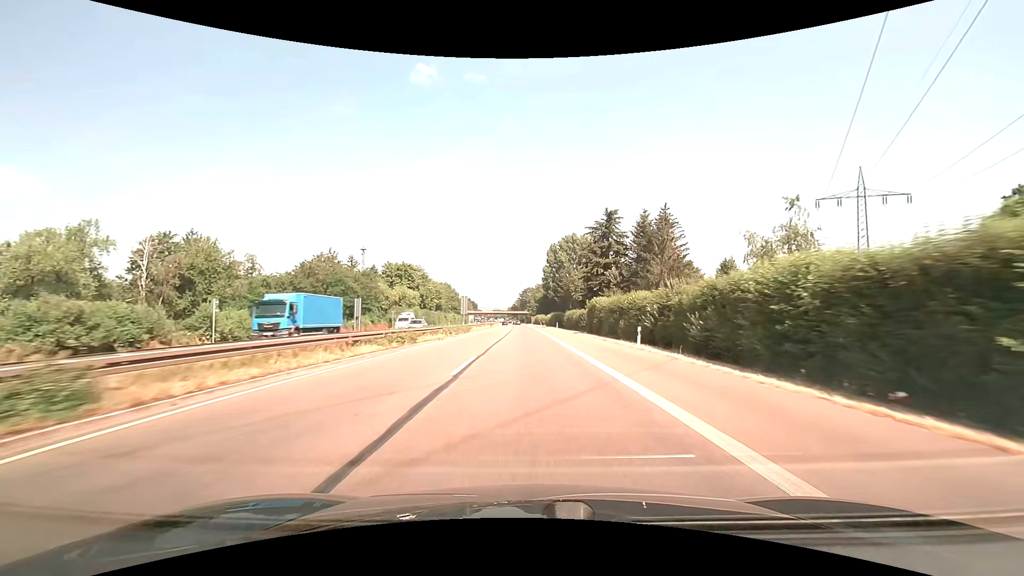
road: trunk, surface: asphalt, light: Day
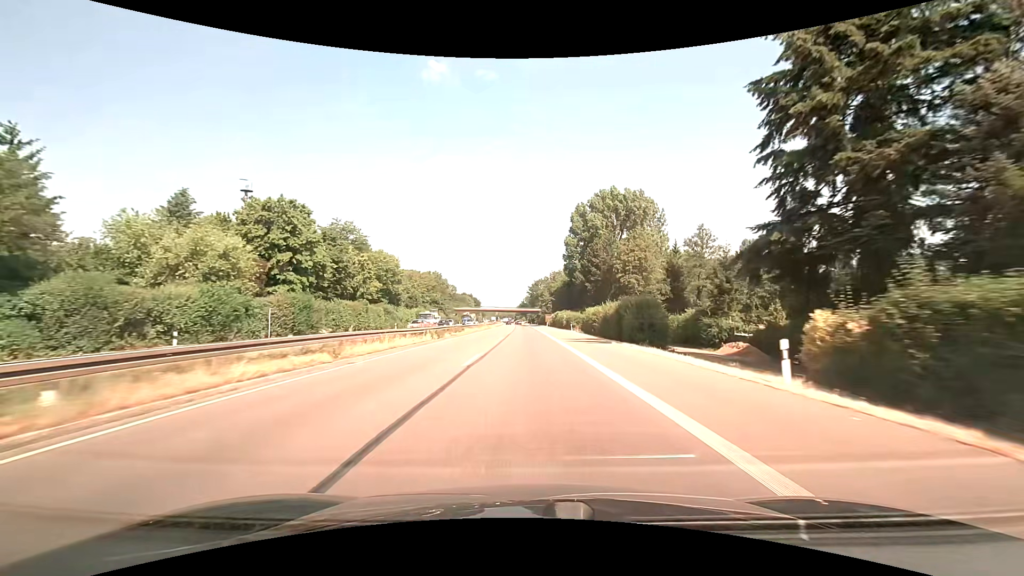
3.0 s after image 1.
(-0.8, +71.2) m; -1°
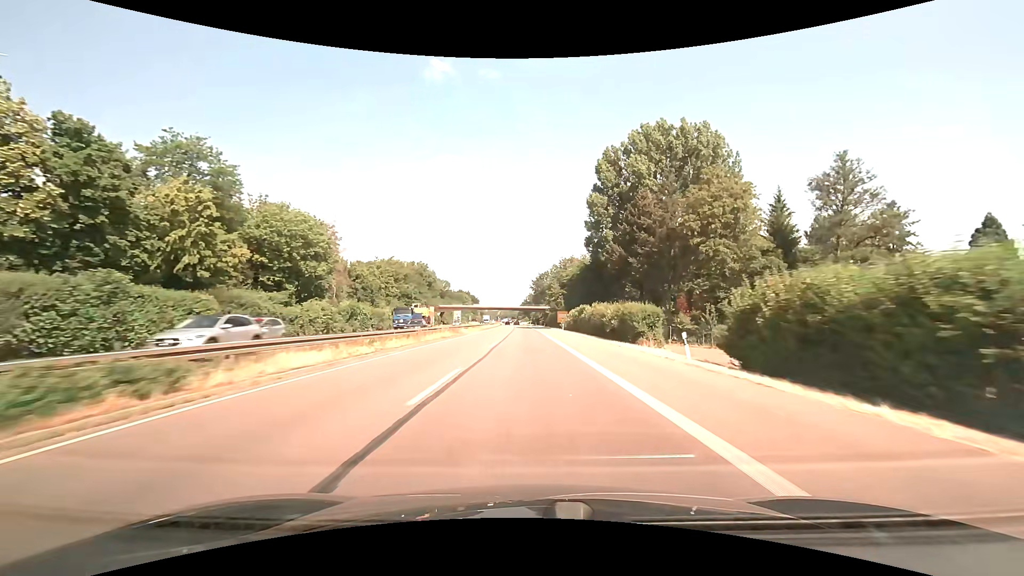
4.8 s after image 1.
(-0.2, +43.6) m; 0°
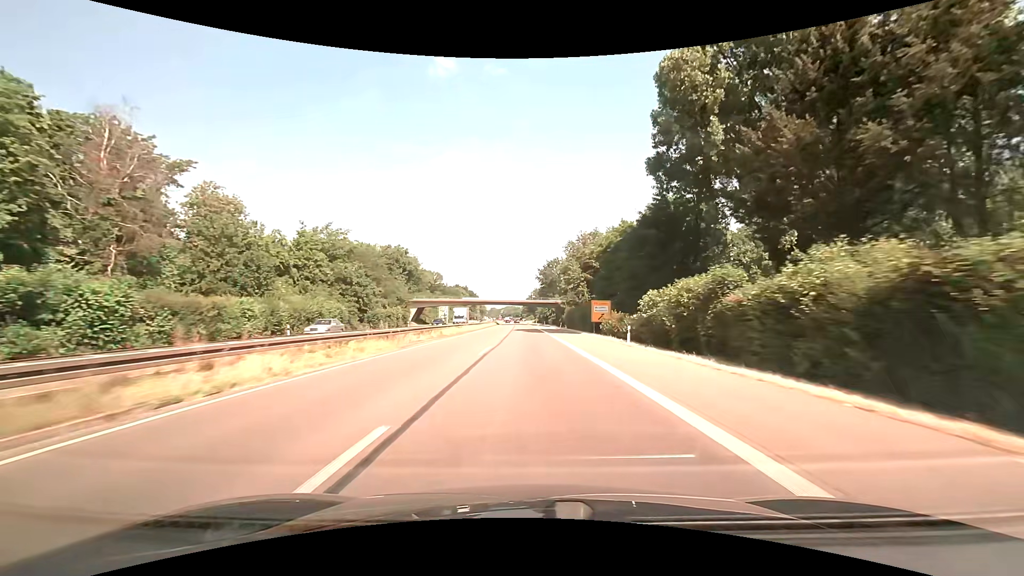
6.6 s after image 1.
(-0.4, +44.4) m; -1°
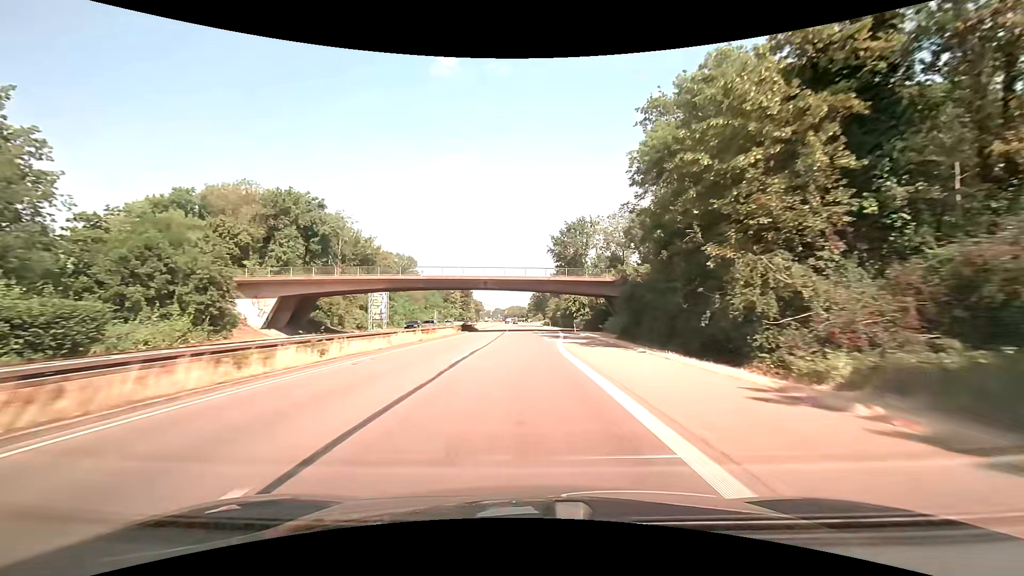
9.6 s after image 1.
(-0.2, +75.6) m; -1°
(0, +10) (0, +20) (0, +30) (0, +40) (0, +50) (0, +60) (-1, +70) (-1, +80) (-1, +90) (-1, +100) m
